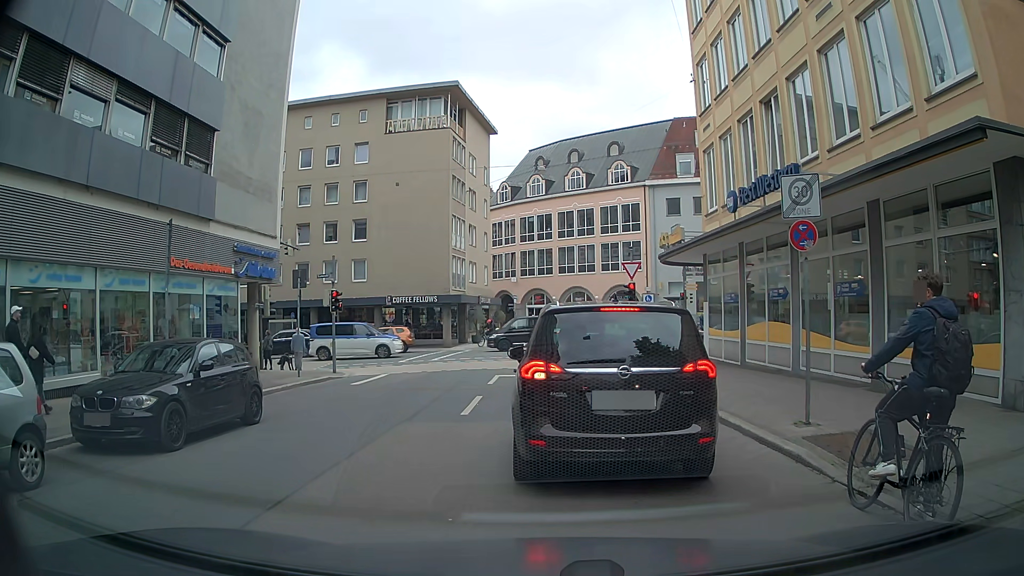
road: residential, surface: asphalt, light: Day
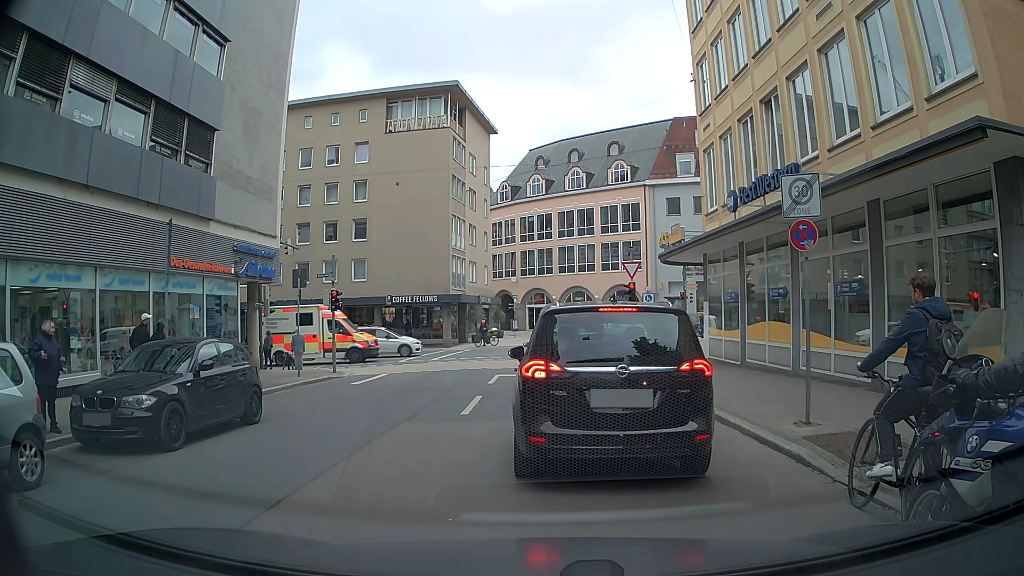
(0.0, +0.1) m; 0°
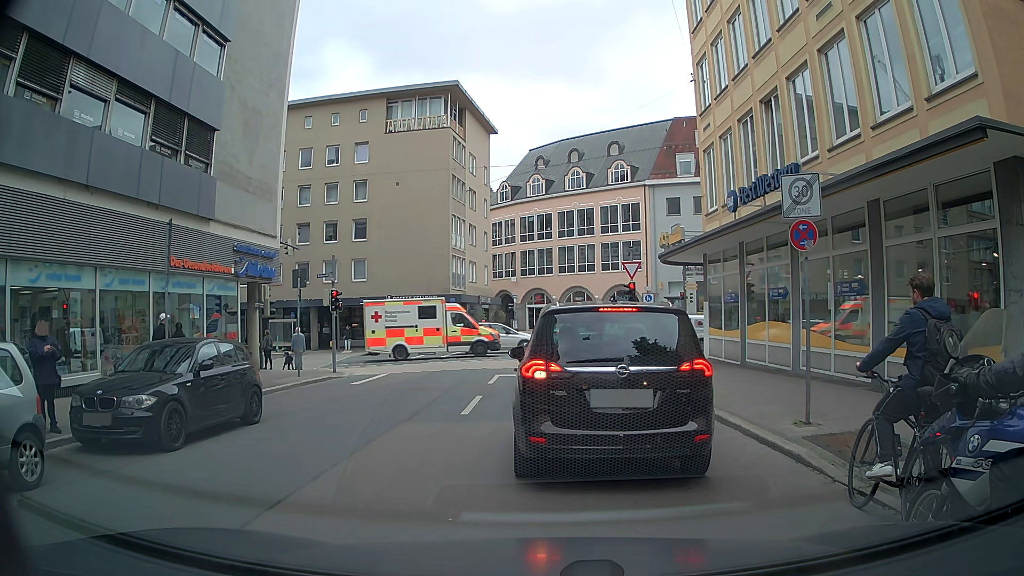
(0.0, 0.0) m; 0°
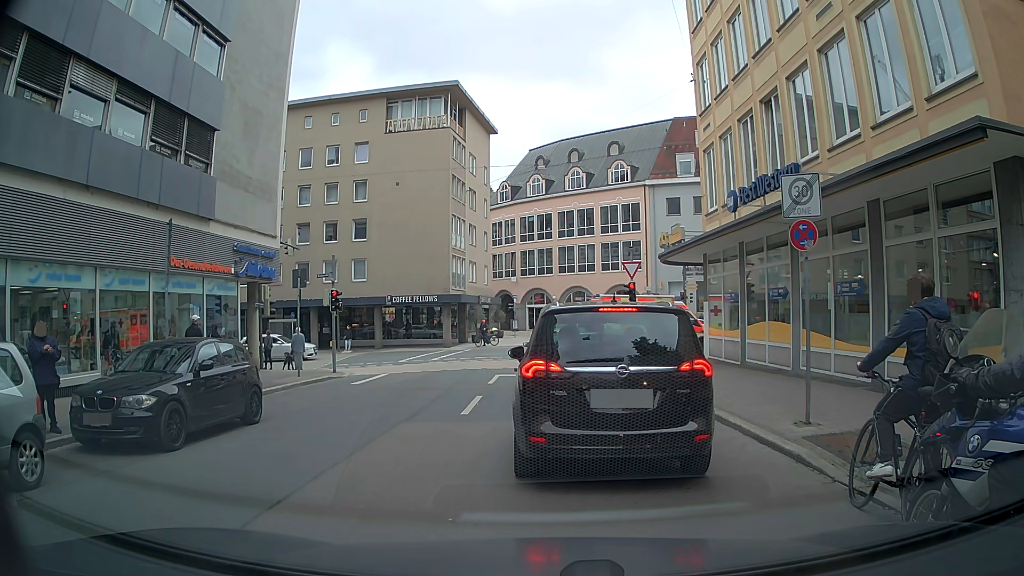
(0.0, 0.0) m; 0°
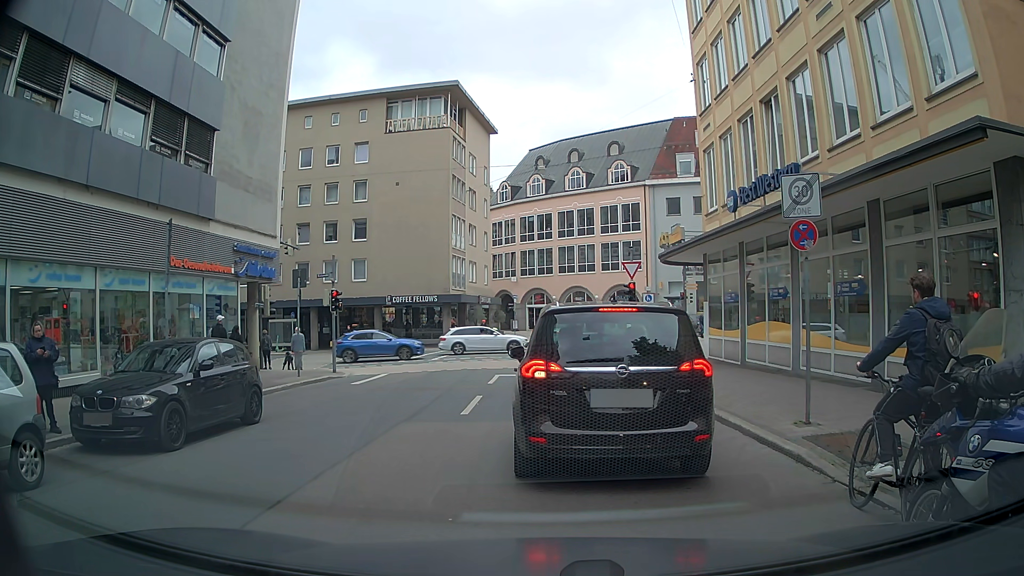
(0.0, 0.0) m; 0°
